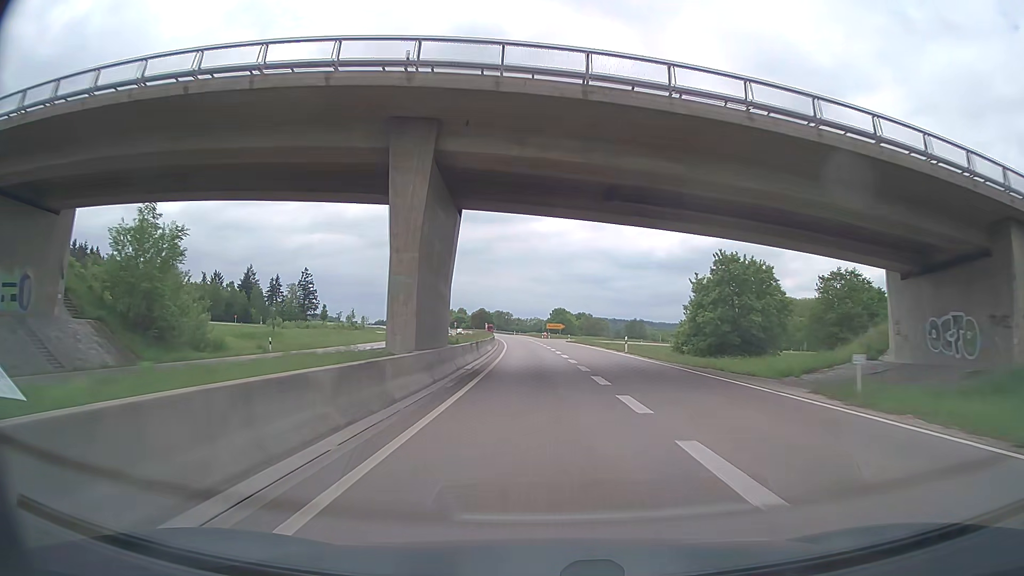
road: trunk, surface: asphalt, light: Day
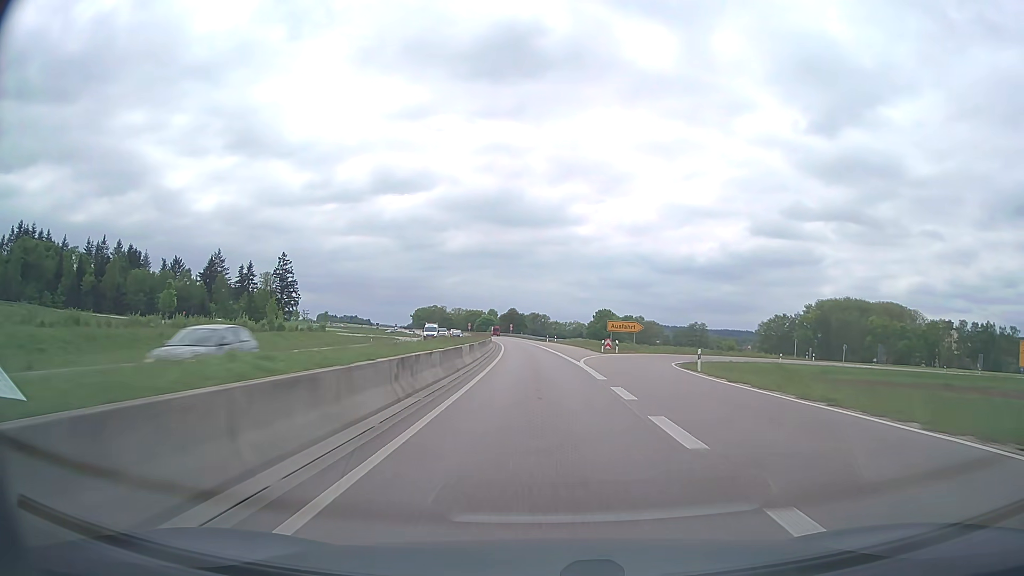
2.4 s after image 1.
(-1.5, +63.1) m; -3°
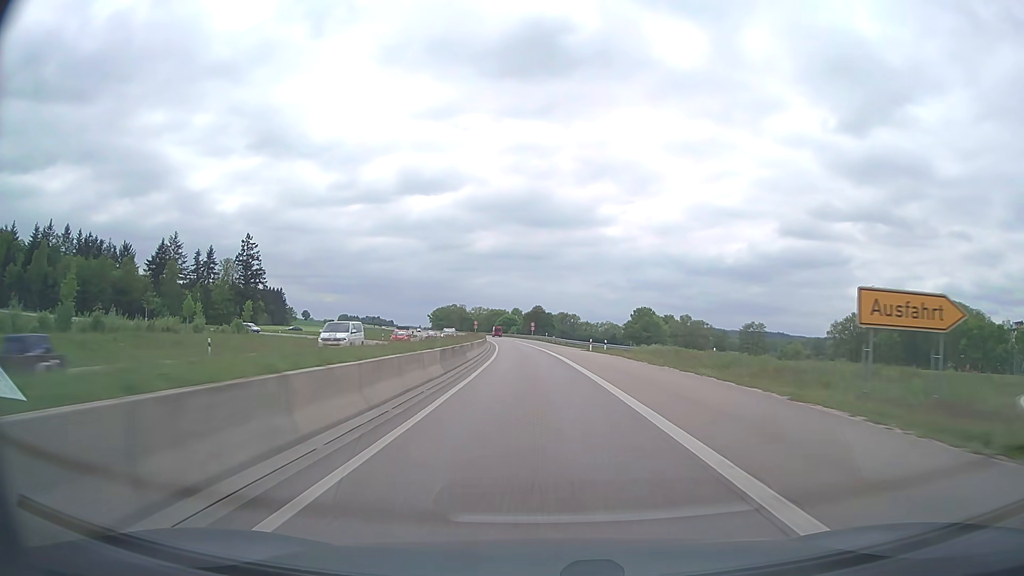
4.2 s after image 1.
(-1.0, +47.4) m; -2°
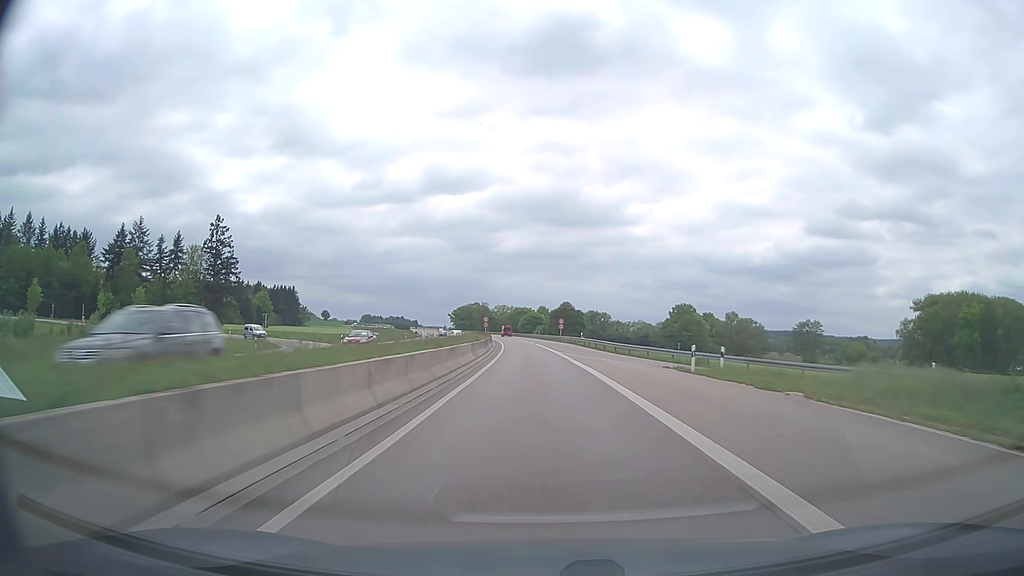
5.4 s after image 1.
(-0.6, +31.6) m; -2°
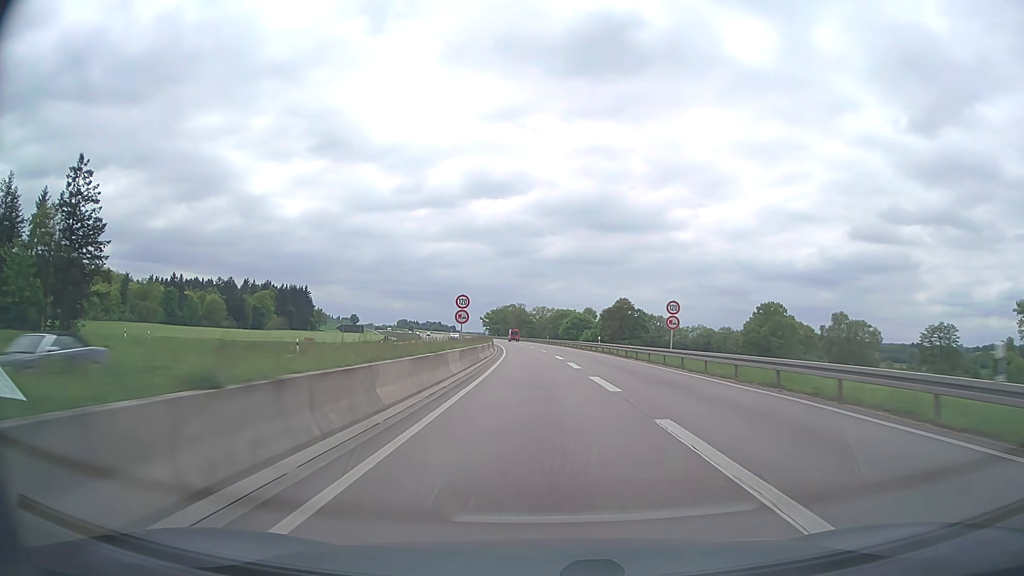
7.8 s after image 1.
(-1.8, +63.5) m; -4°
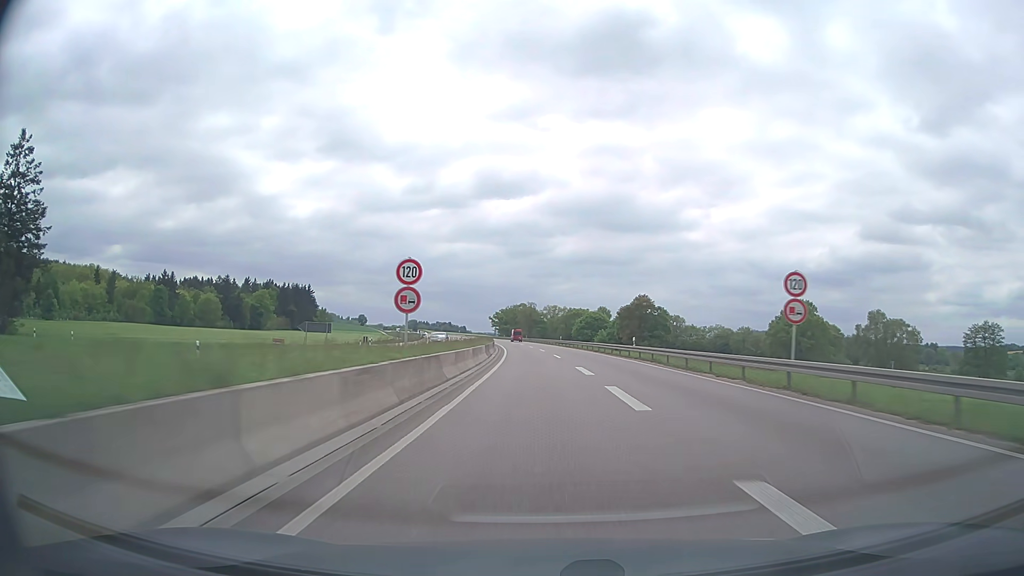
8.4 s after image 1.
(-0.1, +16.6) m; -1°
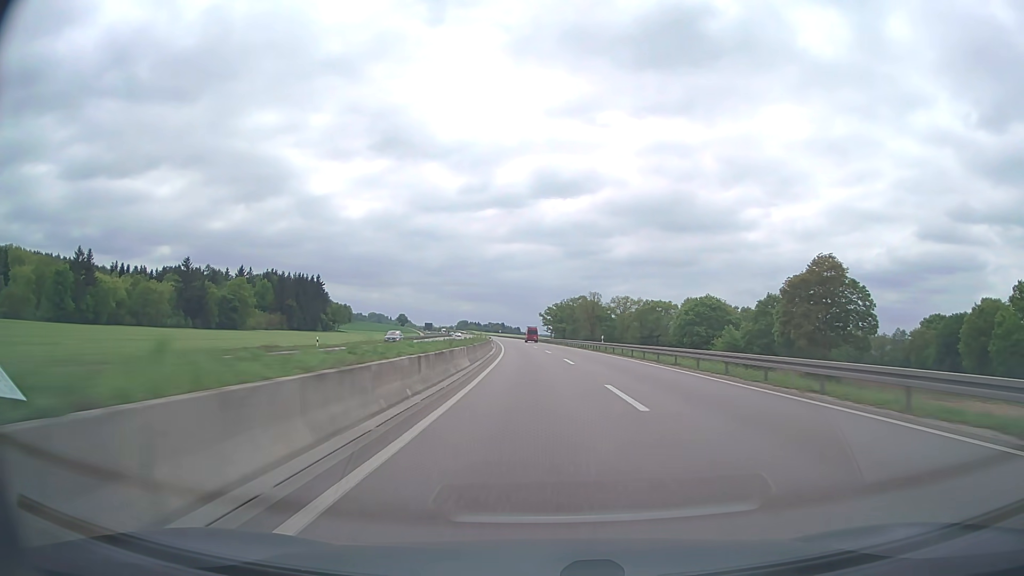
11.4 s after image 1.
(-3.8, +90.7) m; -5°
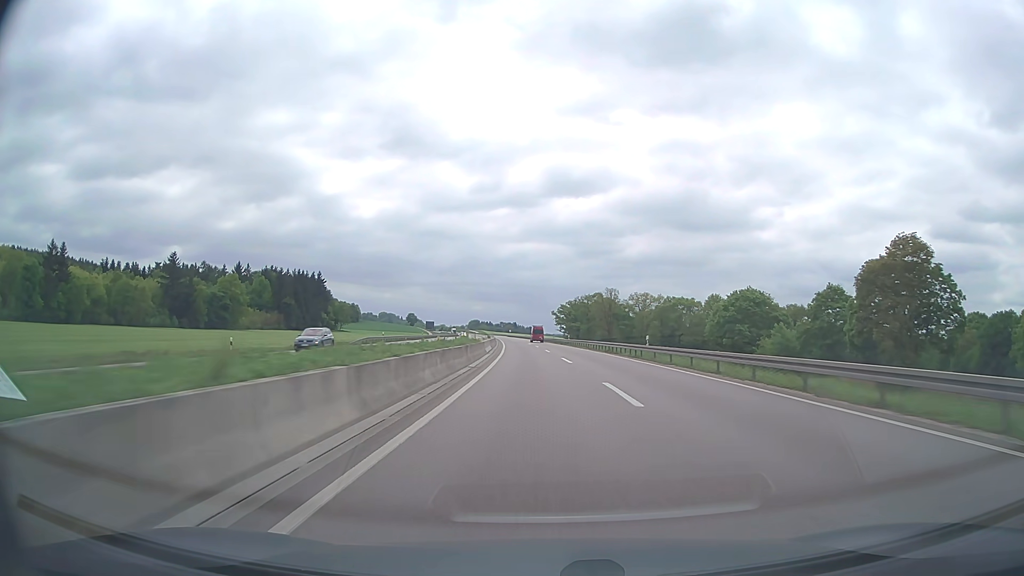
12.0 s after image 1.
(-0.2, +19.1) m; -1°
(0, +10) (0, +20) (0, +30) (-1, +40) (-1, +50) (-2, +60) (-2, +70) (-3, +80) (-3, +90) (-4, +100) m
